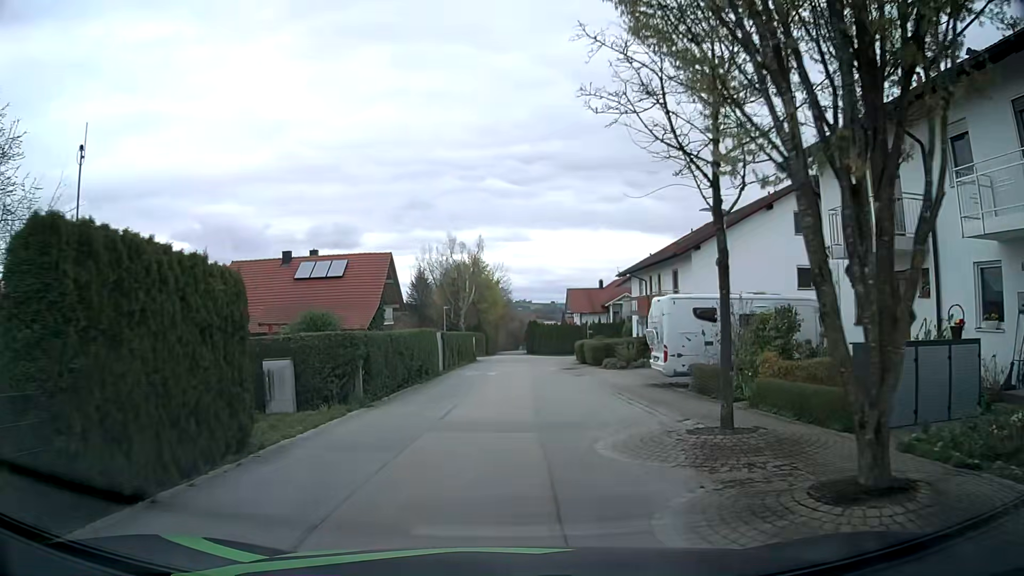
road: residential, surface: asphalt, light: Day
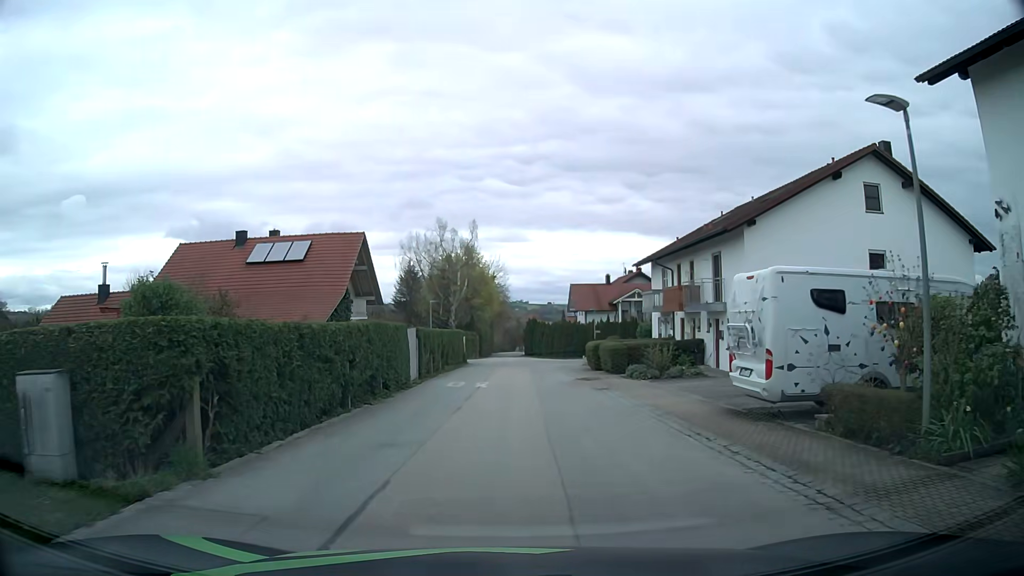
(0.0, +7.8) m; +2°
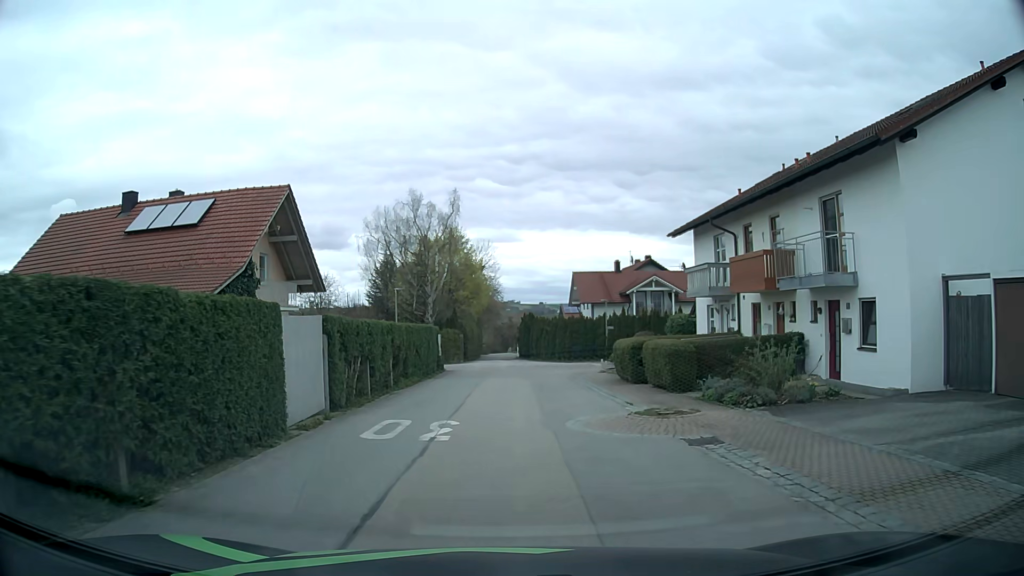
(-0.2, +11.6) m; 0°
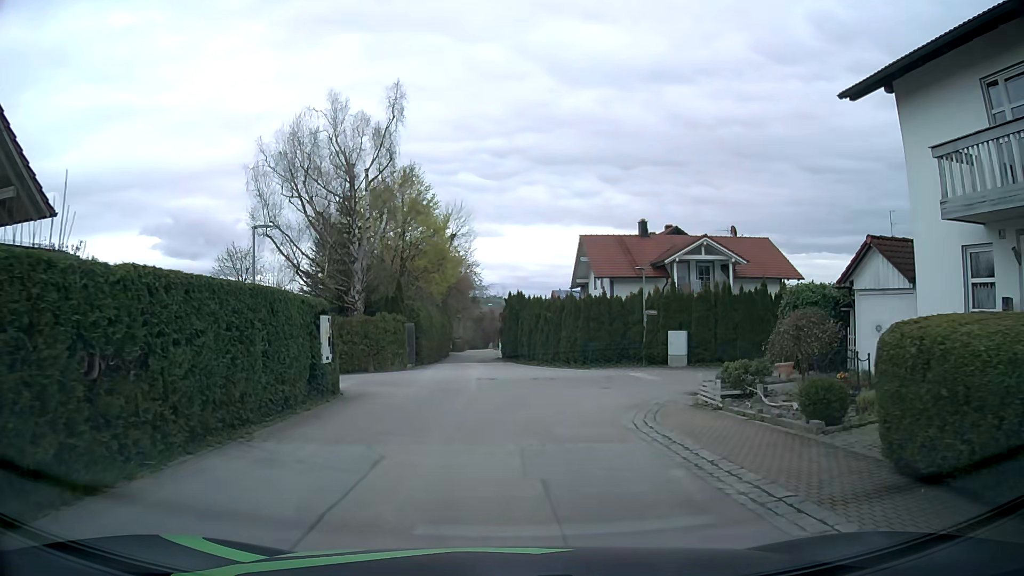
(+0.2, +18.5) m; +2°
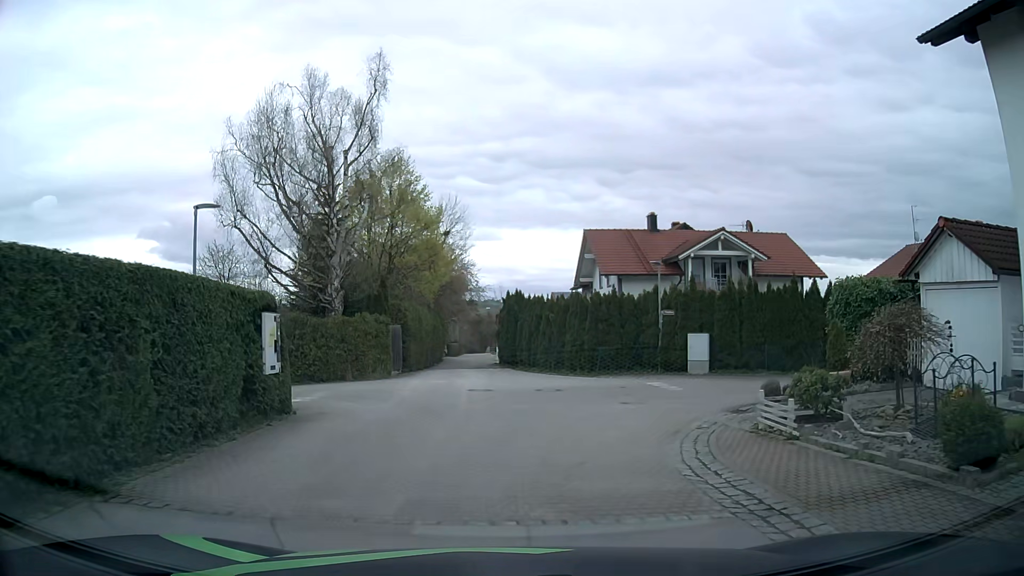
(0.0, +3.4) m; -1°
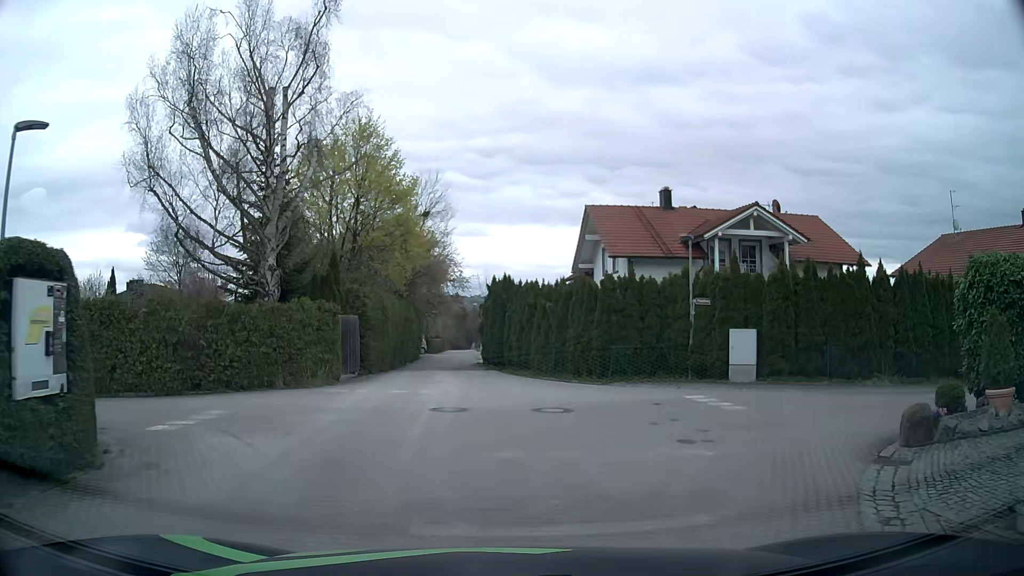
(0.0, +6.0) m; +2°
